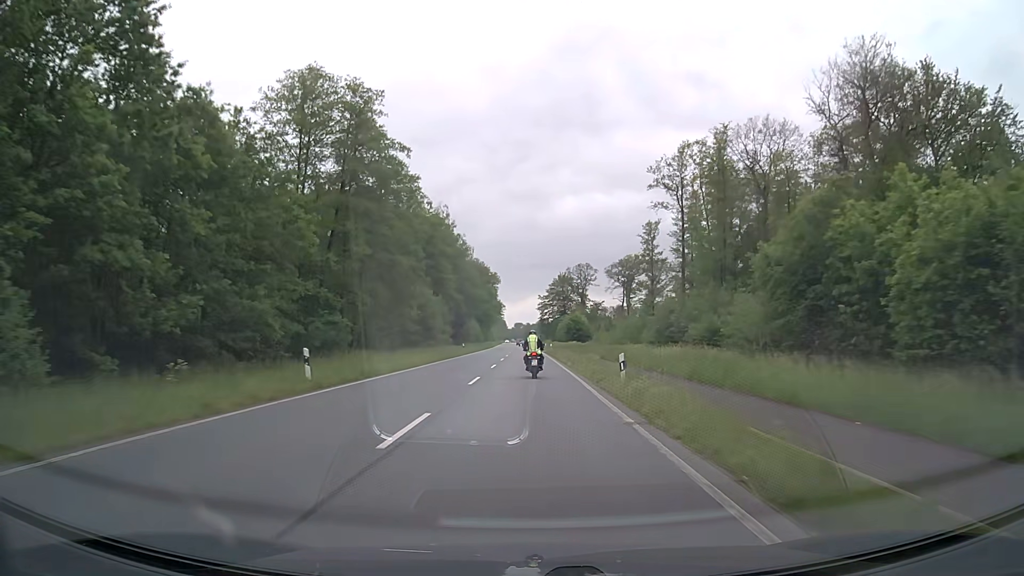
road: primary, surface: asphalt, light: Day
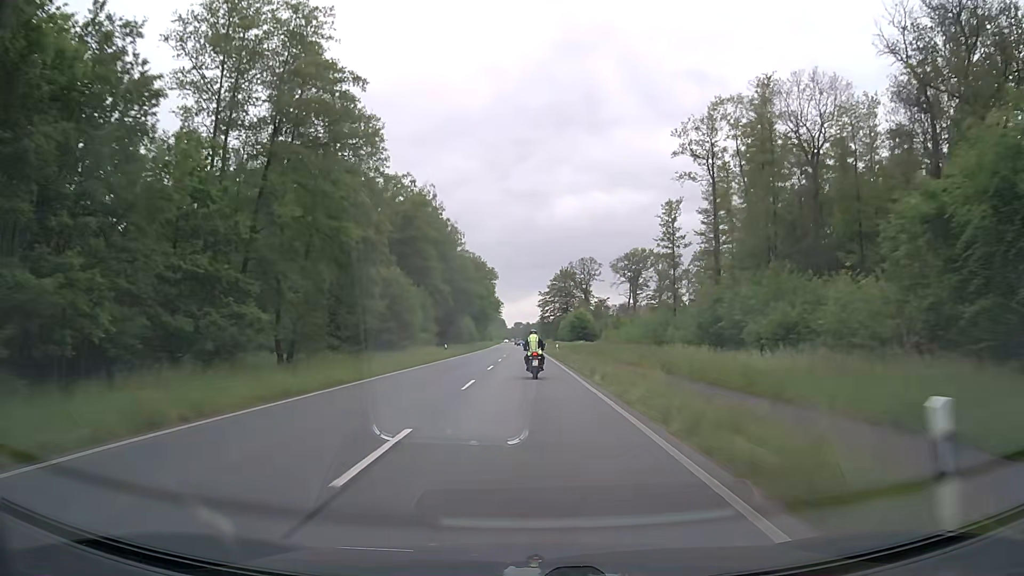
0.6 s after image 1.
(0.0, +14.2) m; 0°
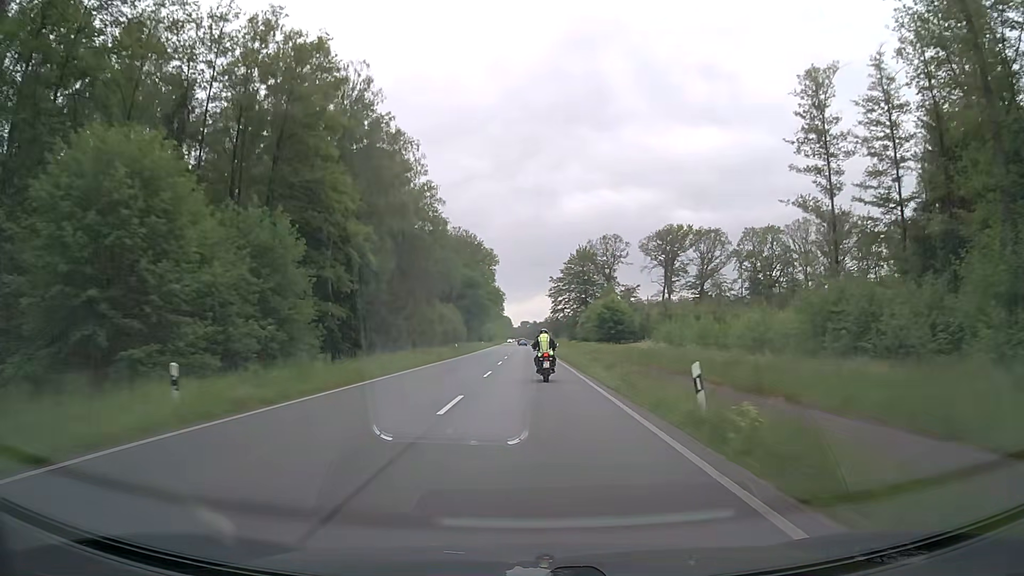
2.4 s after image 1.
(-0.1, +42.1) m; 0°
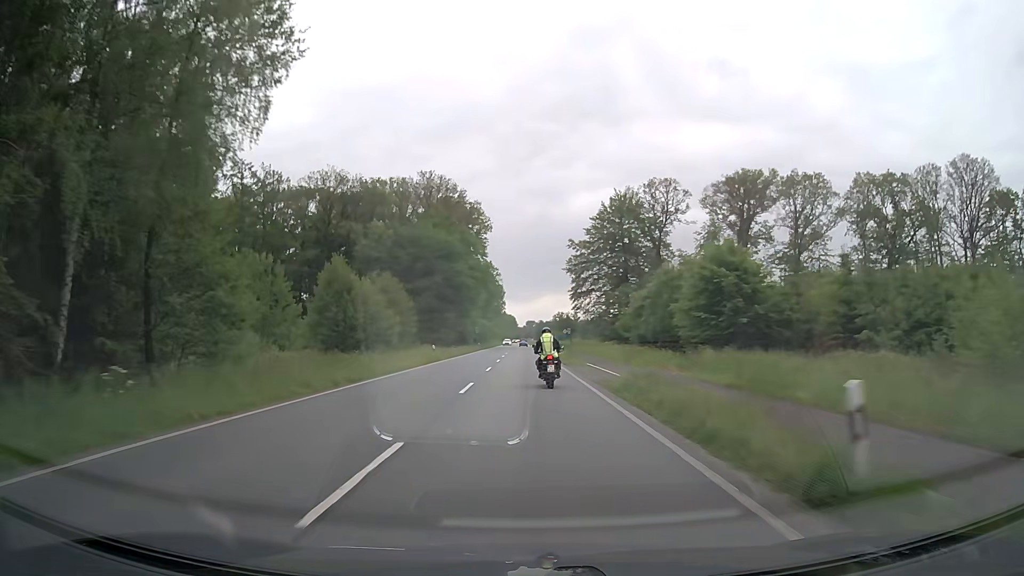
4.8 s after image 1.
(-0.3, +55.3) m; -1°
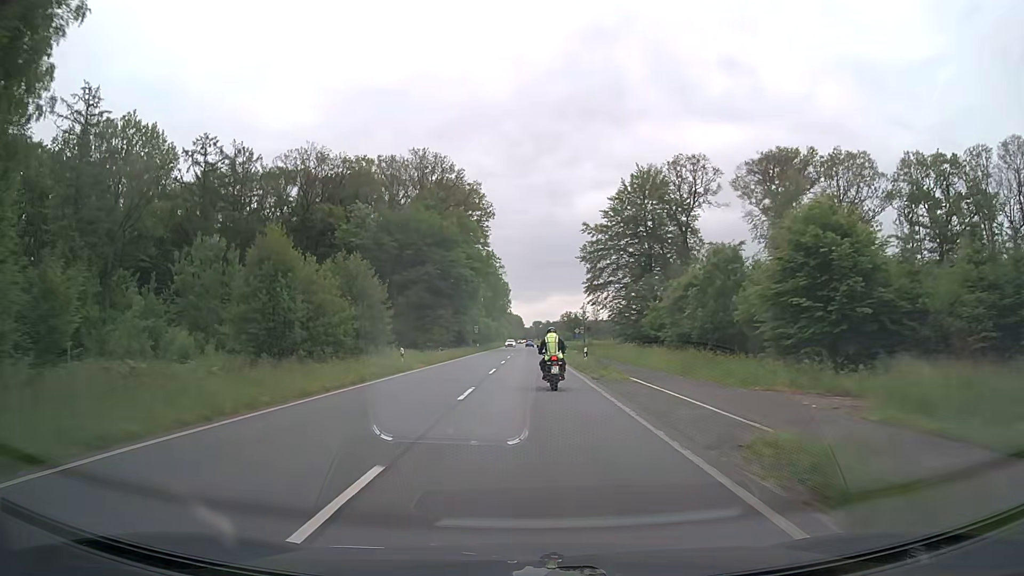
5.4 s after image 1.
(-0.1, +13.6) m; -1°
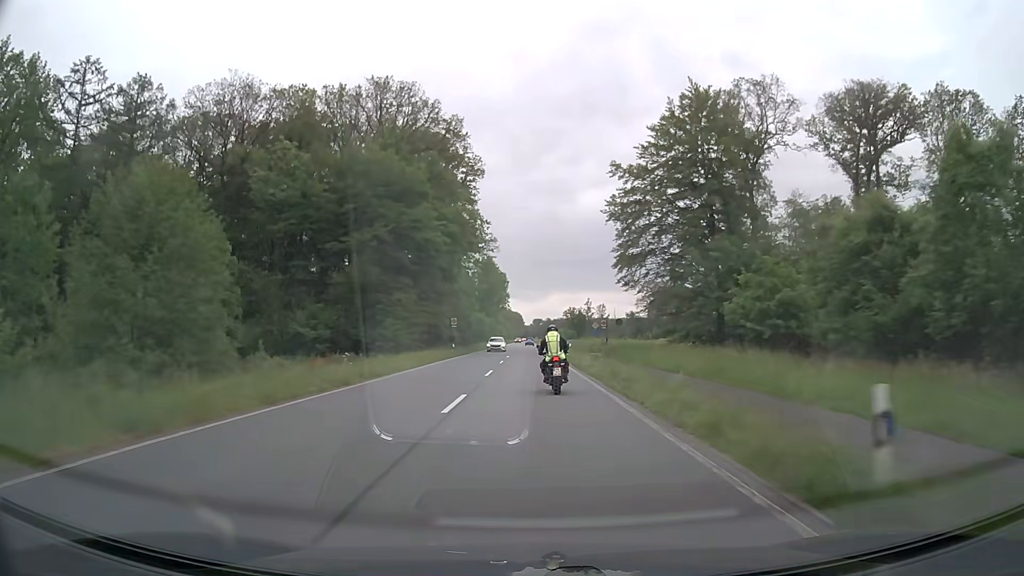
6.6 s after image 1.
(0.0, +27.1) m; 0°
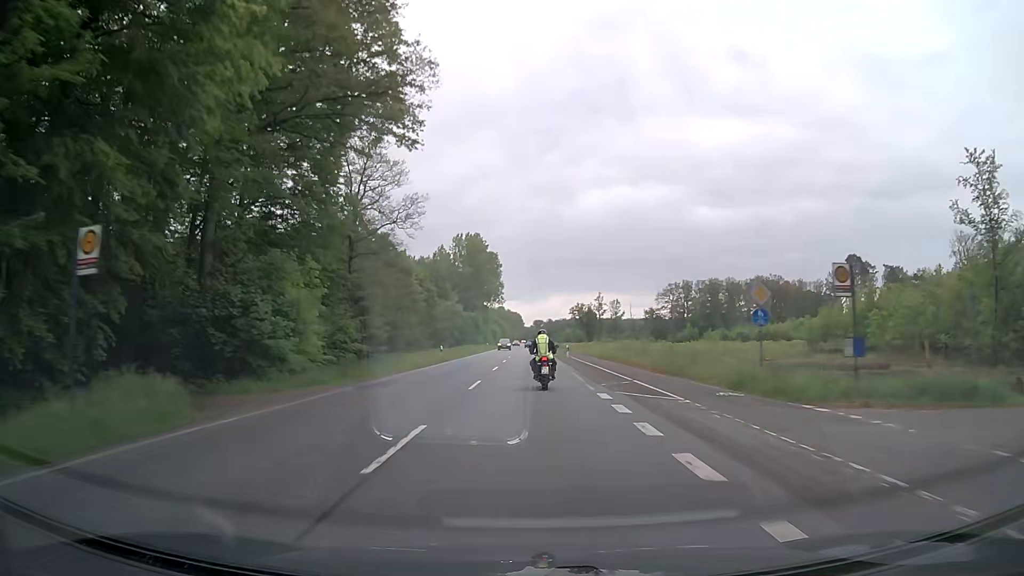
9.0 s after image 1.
(+0.2, +53.4) m; 0°
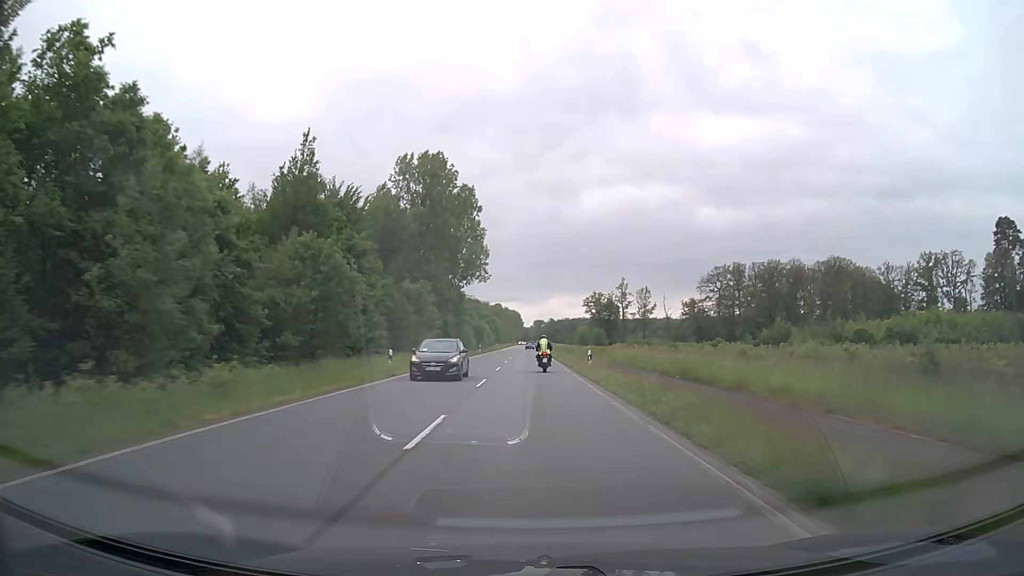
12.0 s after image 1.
(-0.1, +70.7) m; 0°
(0, +10) (0, +20) (0, +30) (0, +40) (0, +50) (0, +60) (0, +70) (0, +80) (0, +90) (0, +100) m
